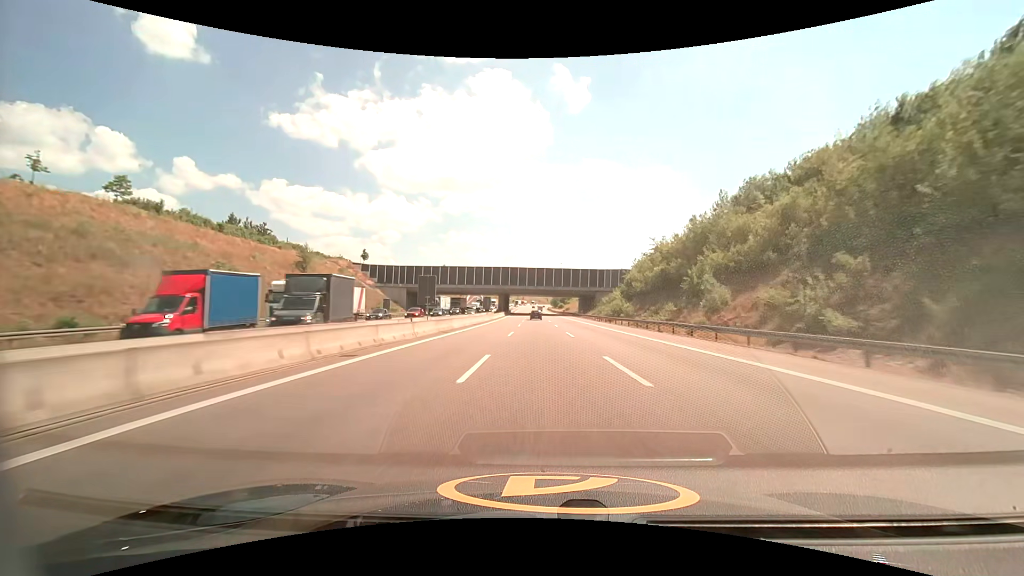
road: motorway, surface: asphalt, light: Day
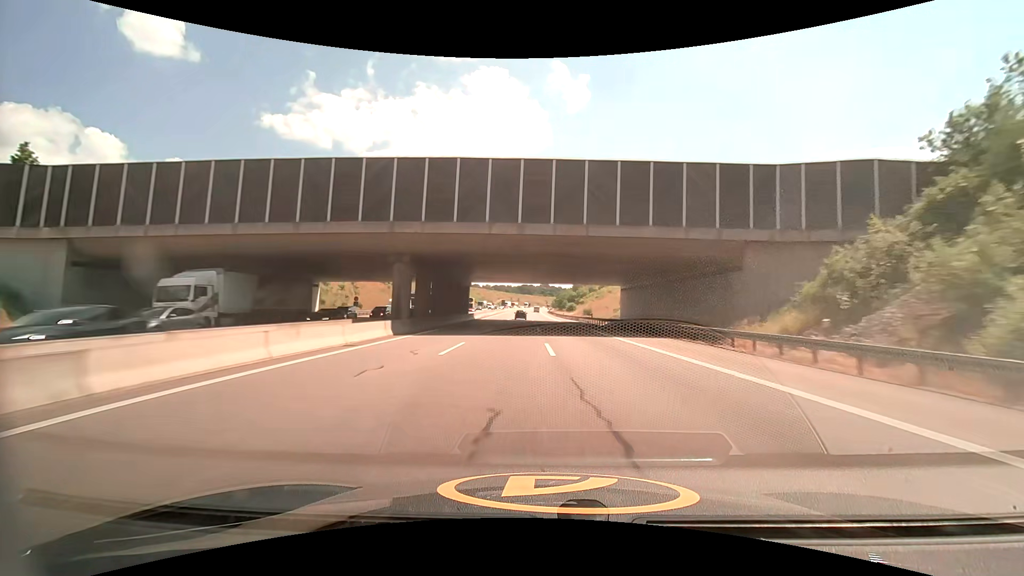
(-0.1, +83.4) m; 0°
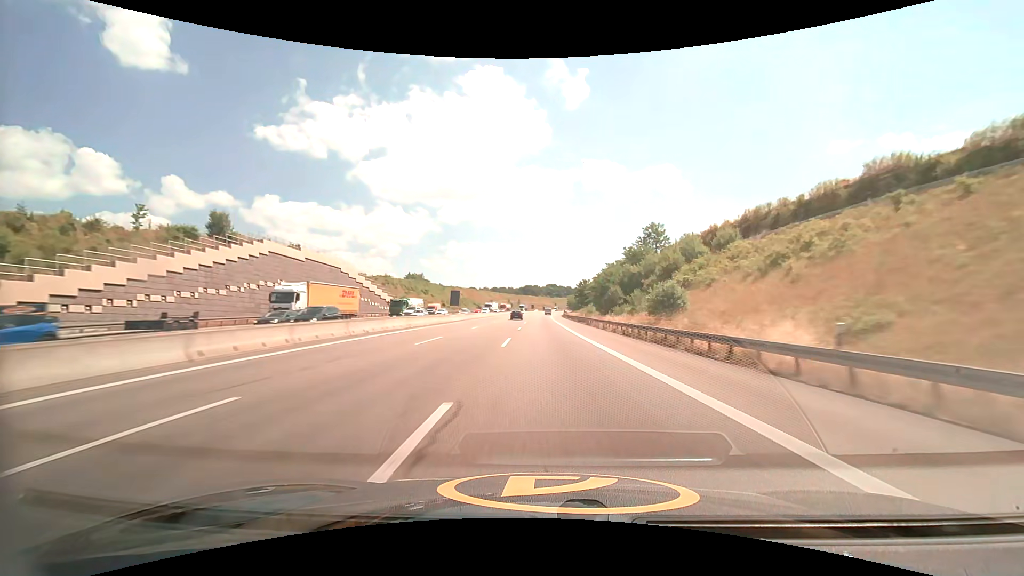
(-0.7, +102.8) m; -1°
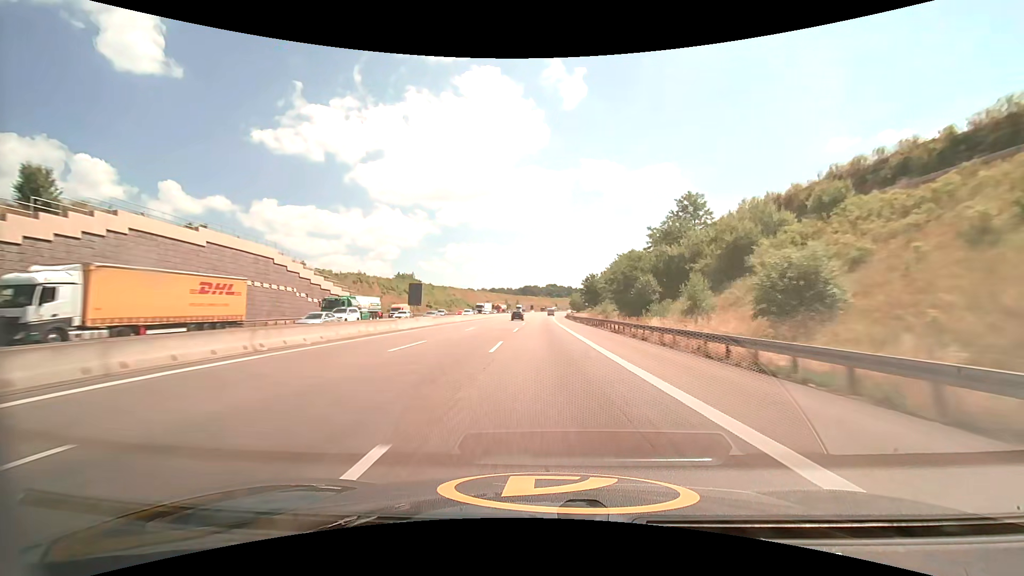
(0.0, +20.4) m; 0°
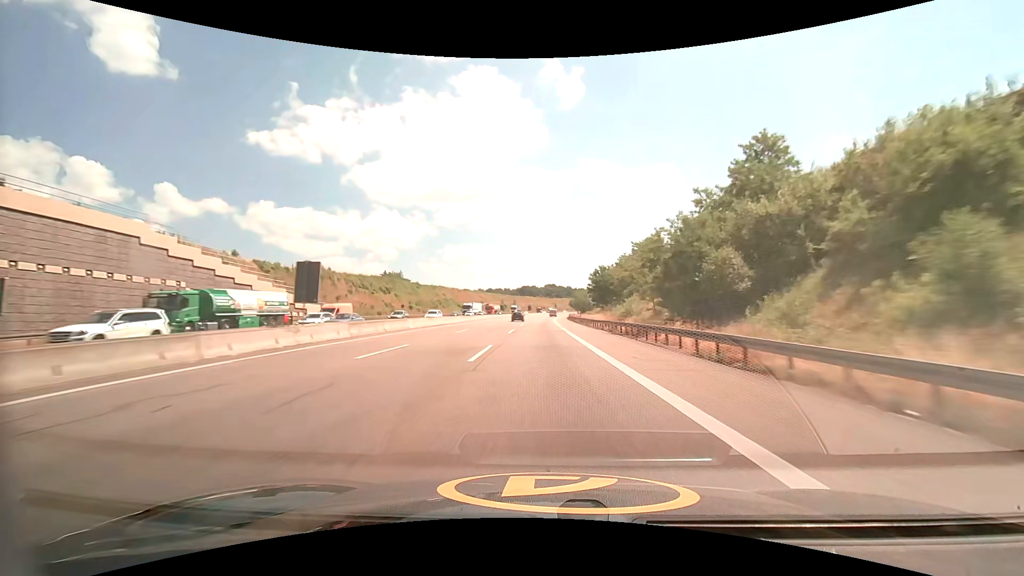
(0.0, +20.3) m; 0°
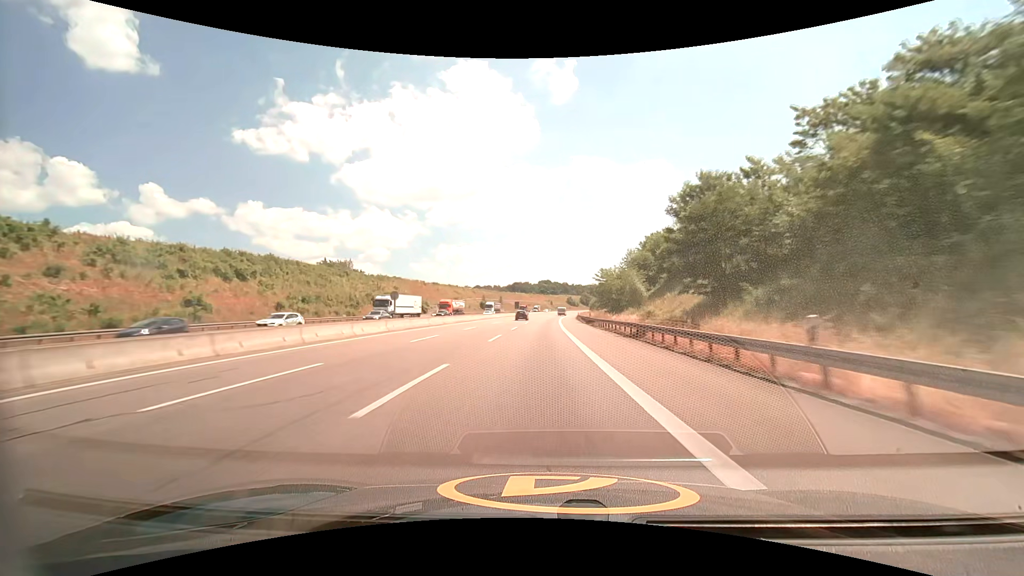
(+0.2, +60.6) m; +1°
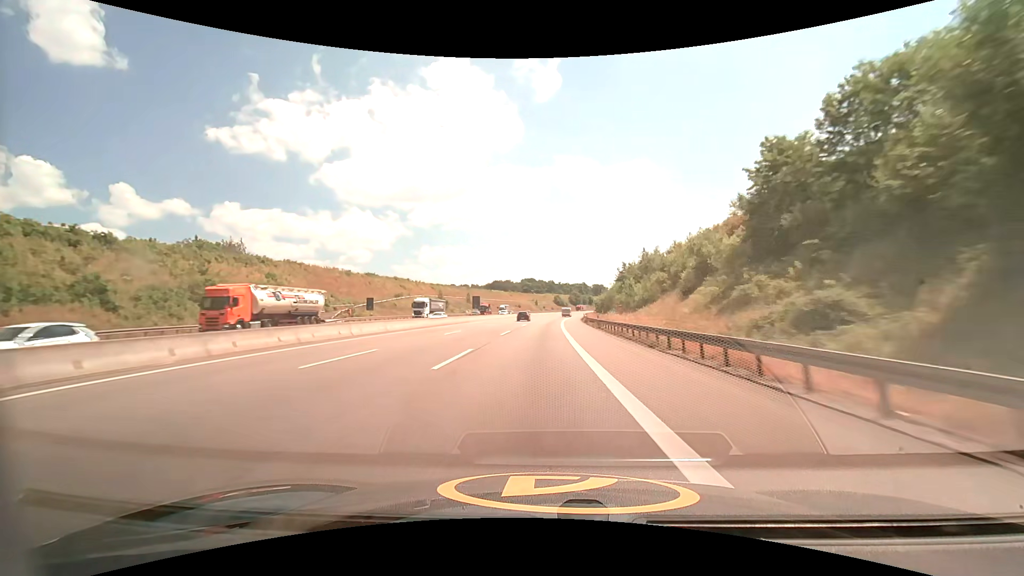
(+0.8, +59.7) m; +2°
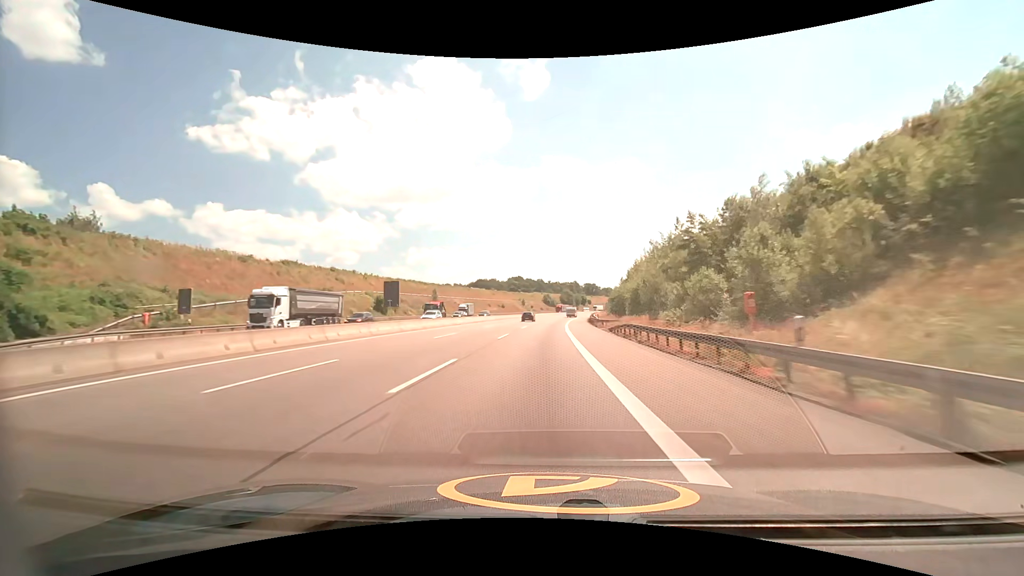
(+0.4, +39.2) m; +1°
(0, +10) (0, +20) (0, +30) (+1, +40) (+1, +50) (+1, +60) (+2, +70) (+3, +80) (+3, +90) (+4, +100) m
